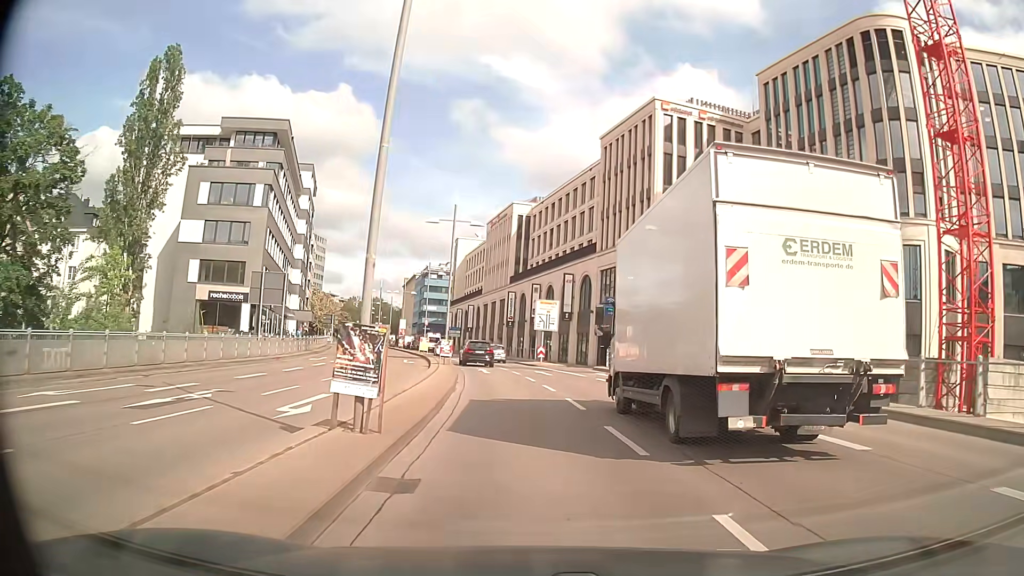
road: primary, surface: asphalt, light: Day
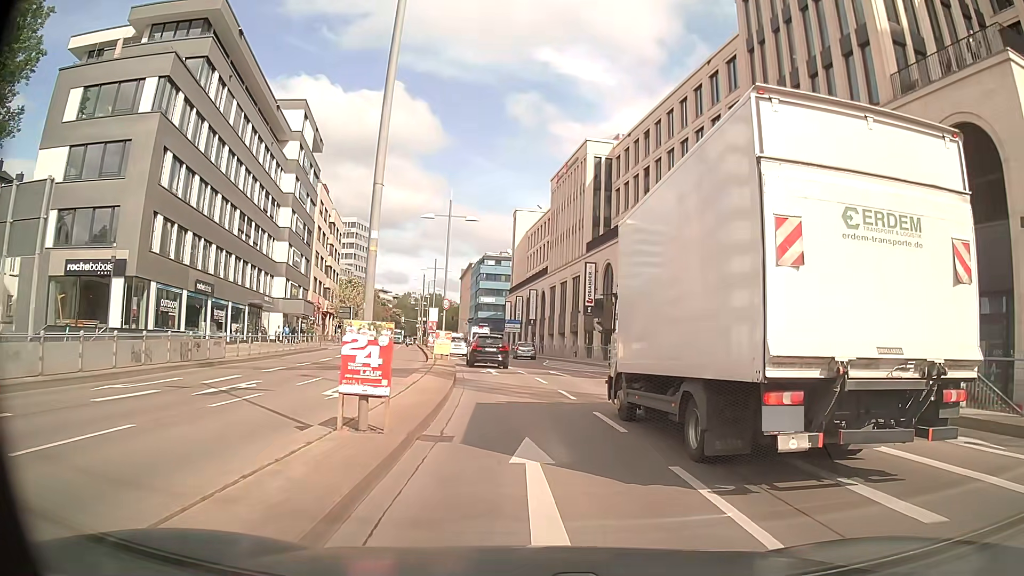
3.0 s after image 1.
(-1.8, +27.8) m; -6°
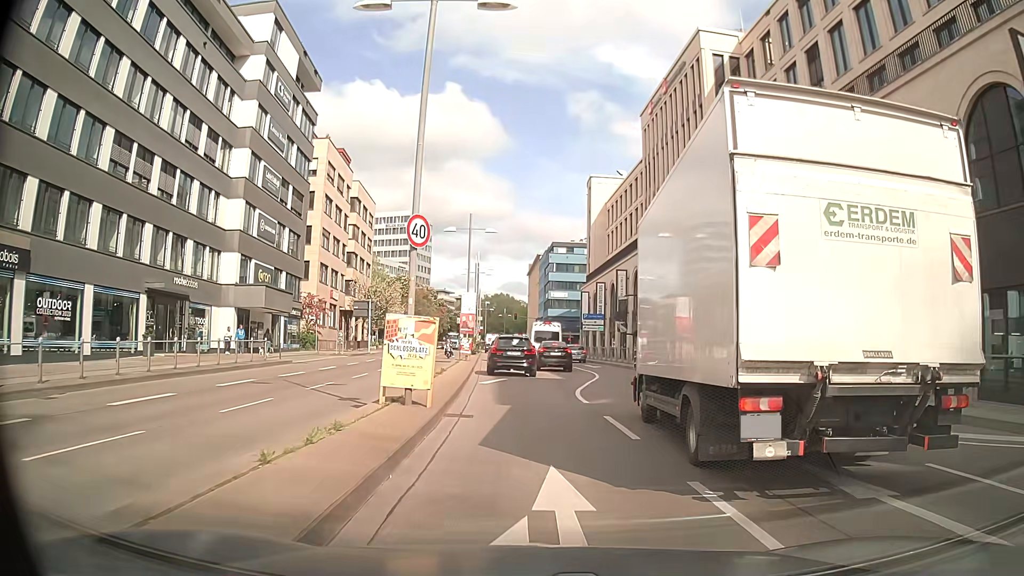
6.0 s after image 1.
(-1.4, +24.4) m; -6°
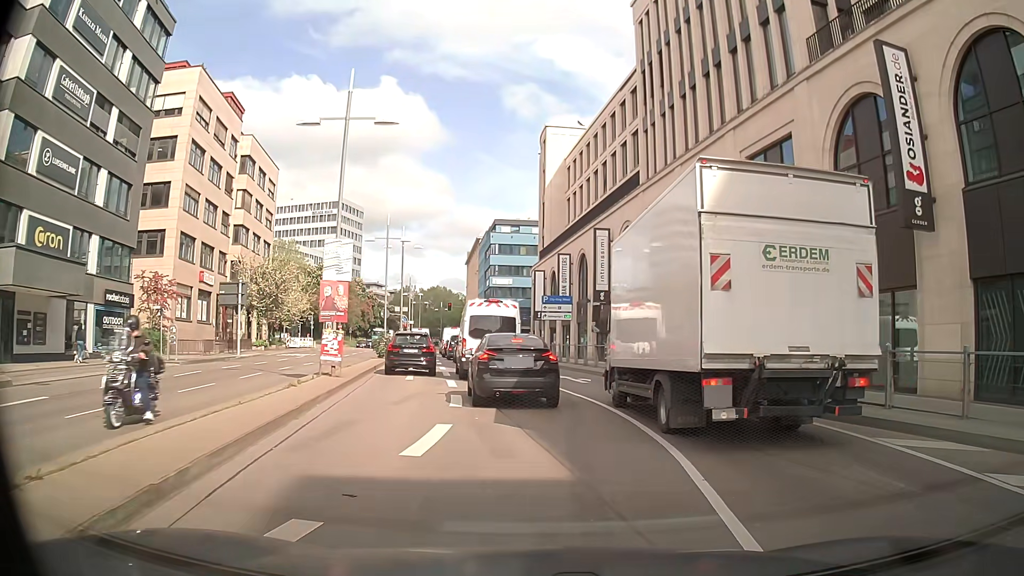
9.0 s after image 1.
(-0.2, +19.5) m; +4°
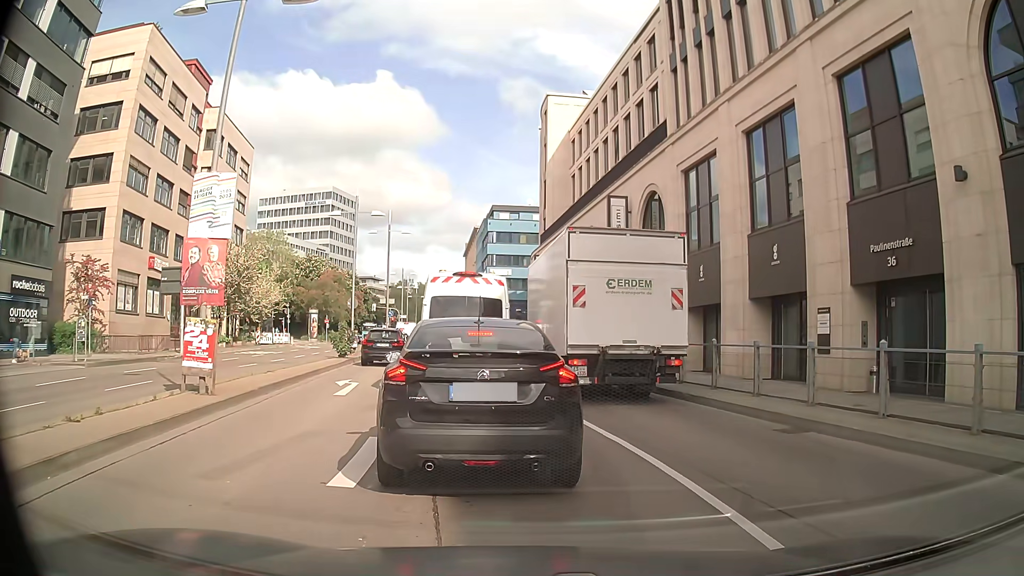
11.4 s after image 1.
(+0.2, +7.4) m; 0°
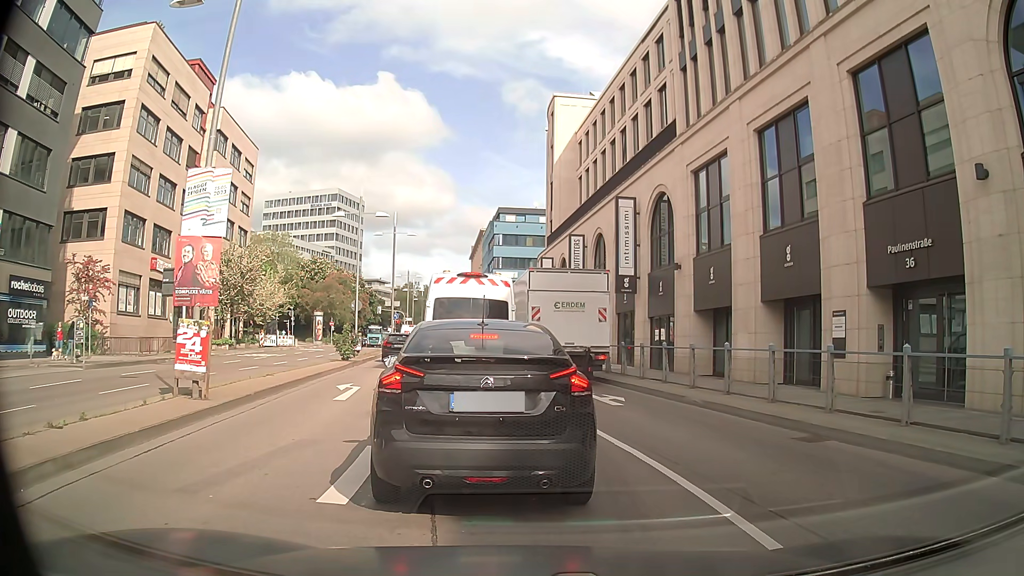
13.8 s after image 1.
(0.0, +0.5) m; 0°
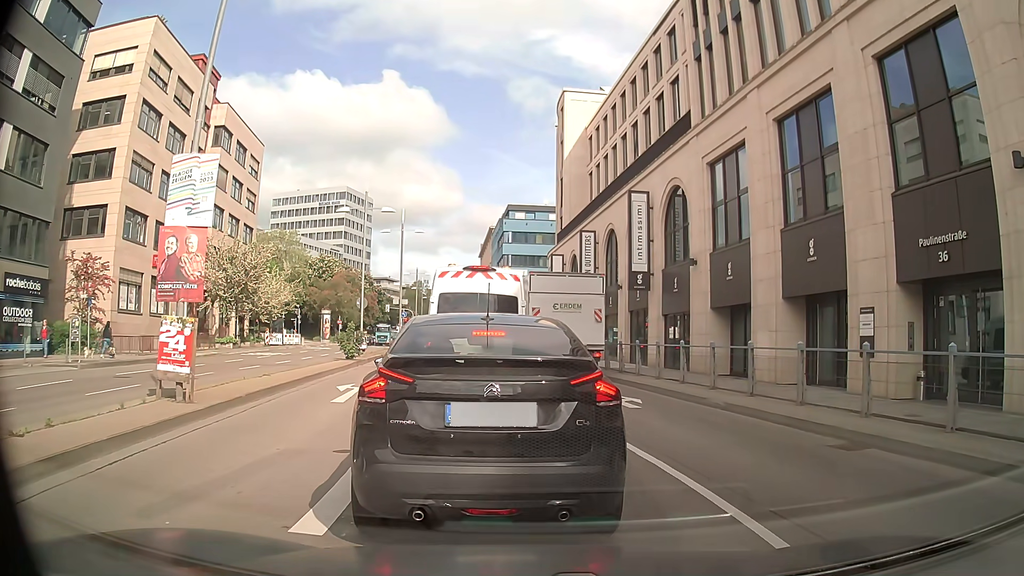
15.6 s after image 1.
(0.0, +0.9) m; 0°
